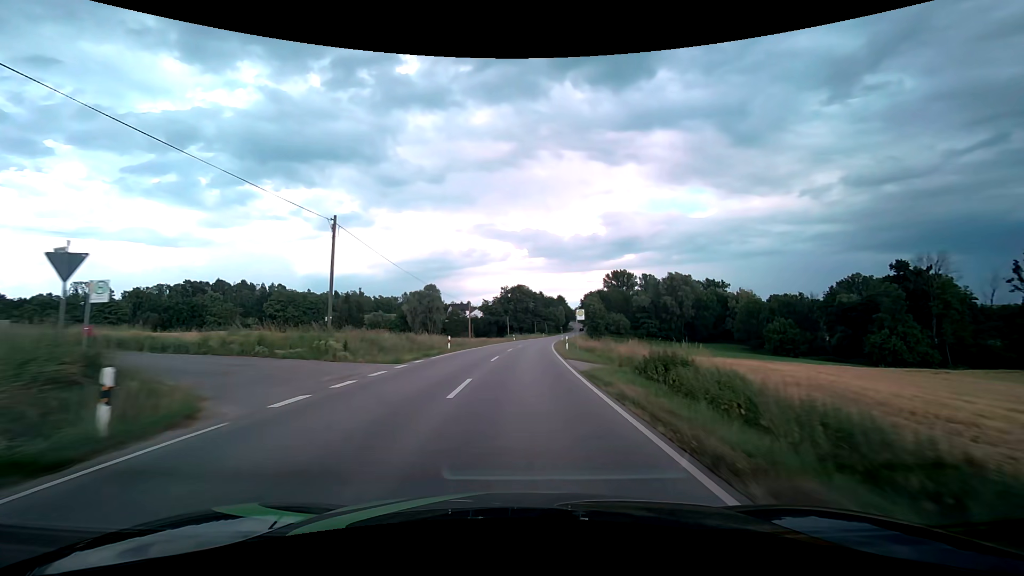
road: secondary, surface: asphalt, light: Day
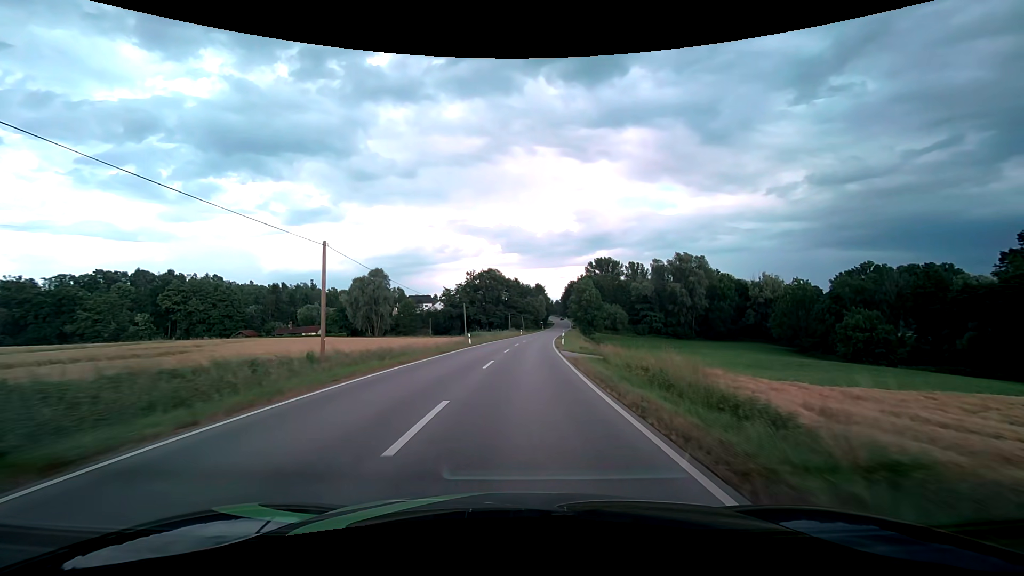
(+1.0, +40.8) m; +3°
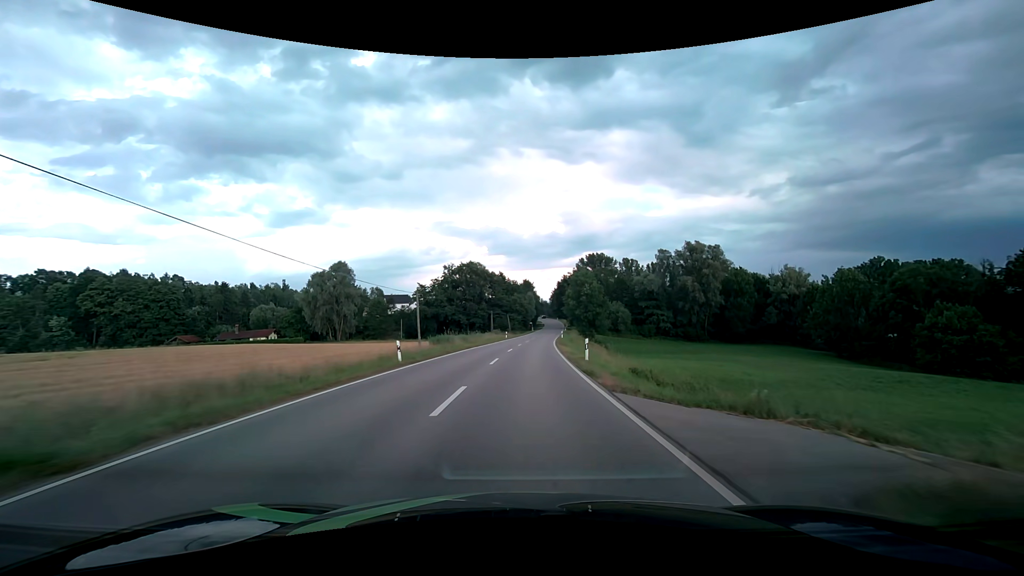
(+0.3, +21.6) m; +2°
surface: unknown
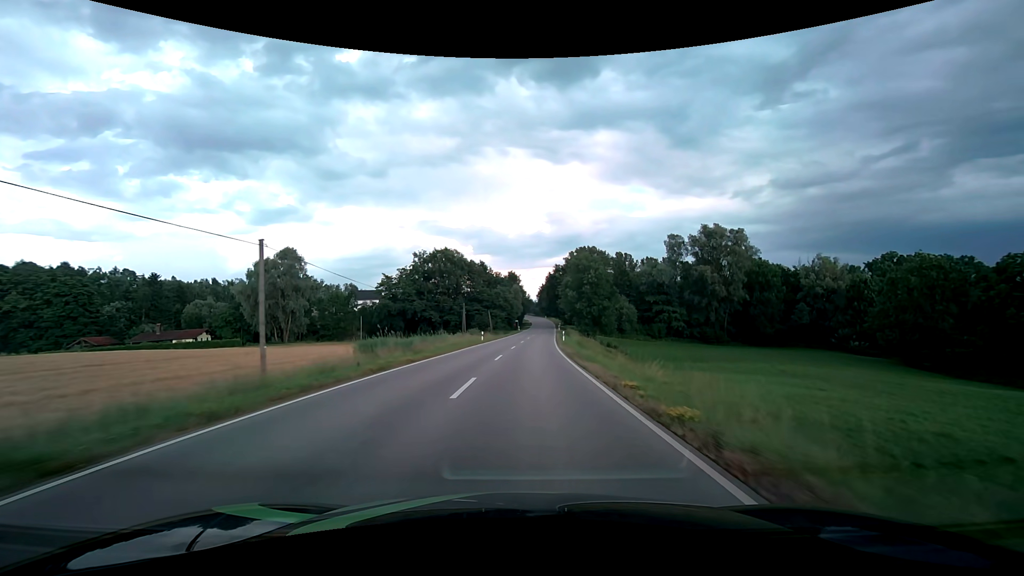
(+0.3, +22.3) m; +2°
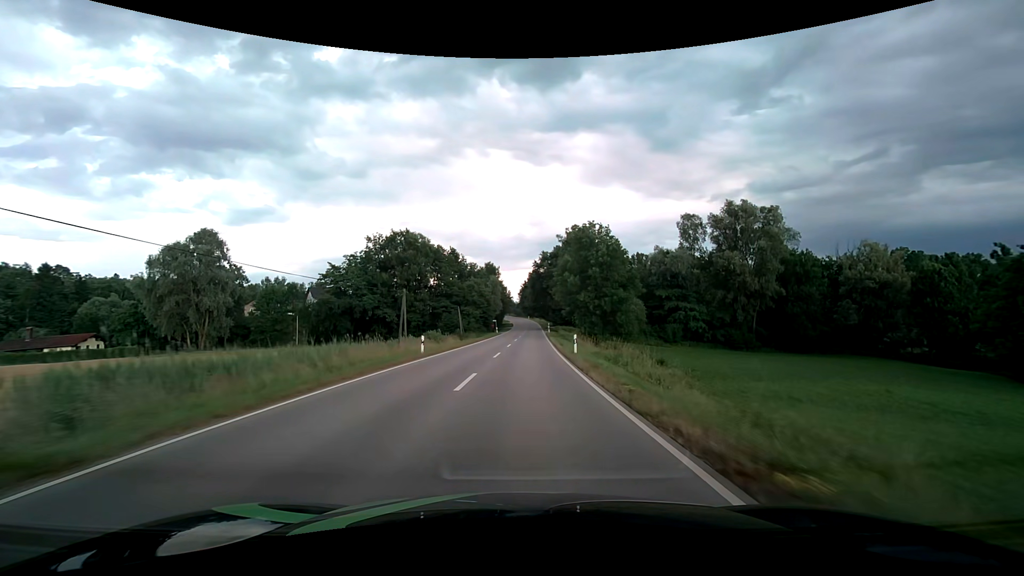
(+0.4, +22.8) m; +2°
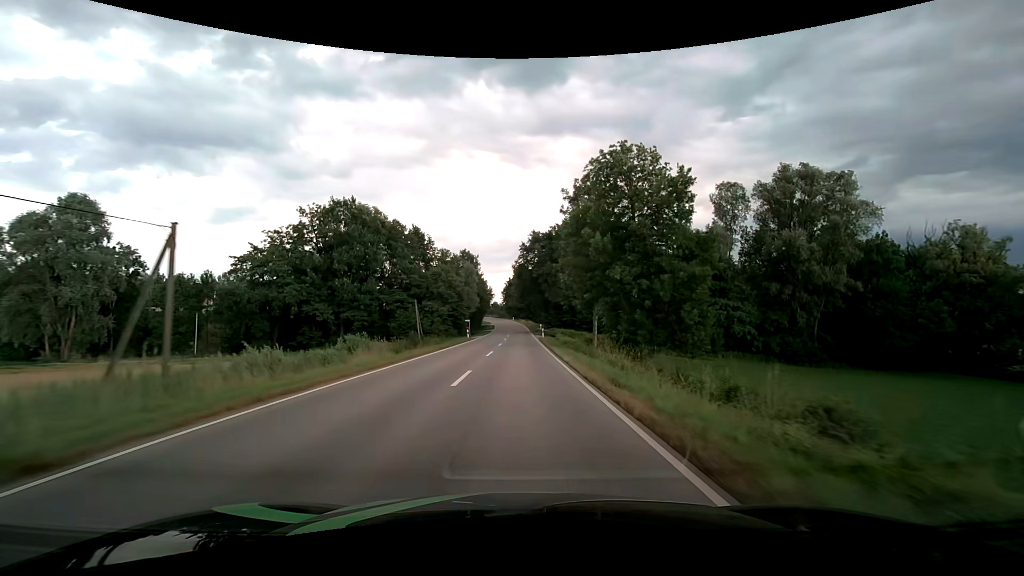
(+0.4, +23.3) m; +2°
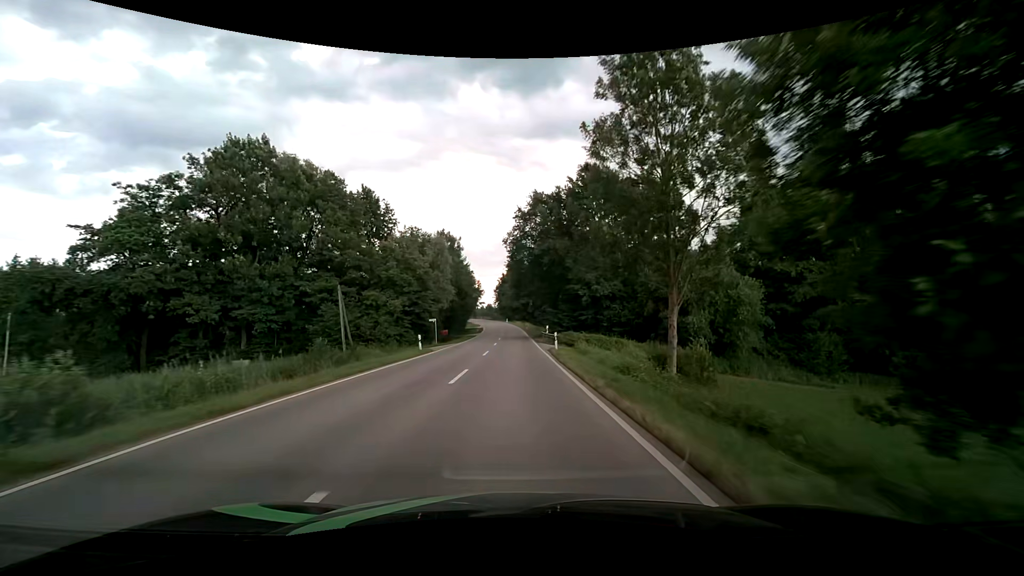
(+0.2, +23.5) m; +1°
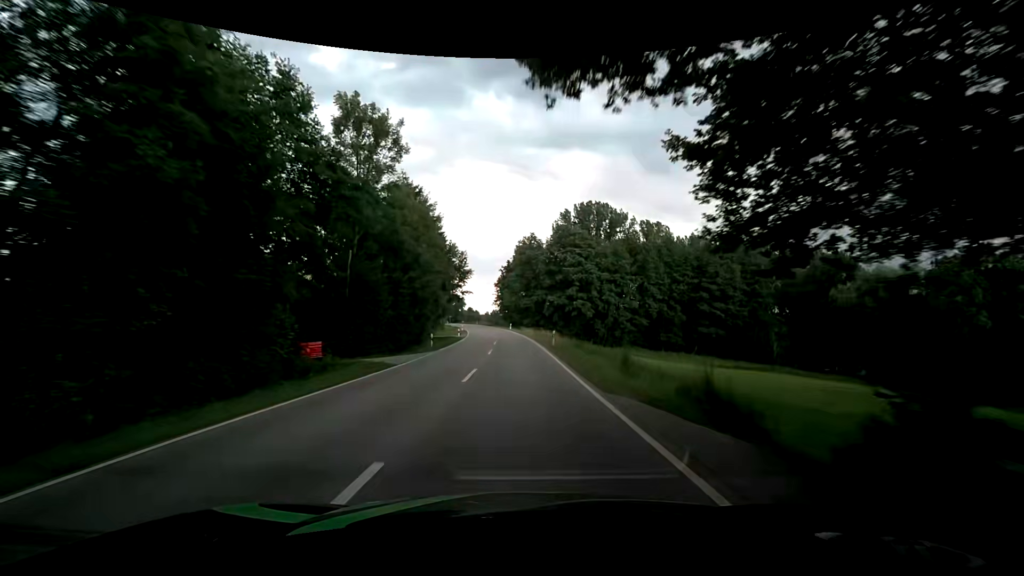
(-0.4, +47.2) m; -1°
(0, +10) (0, +20) (0, +30) (0, +40) (0, +50) (-1, +60) (-2, +70) (-3, +80) (-4, +90) (-5, +100) m
